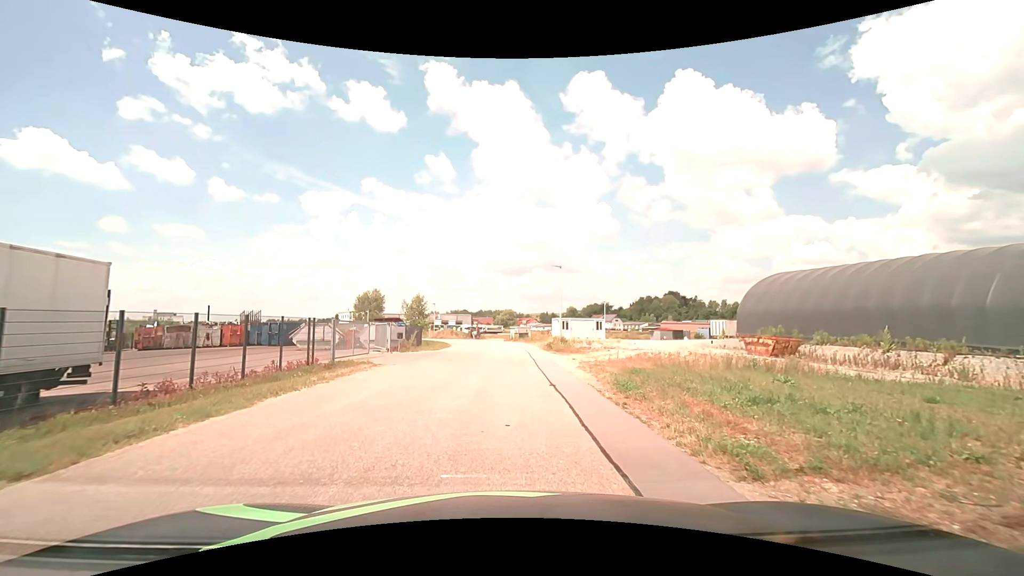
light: Day
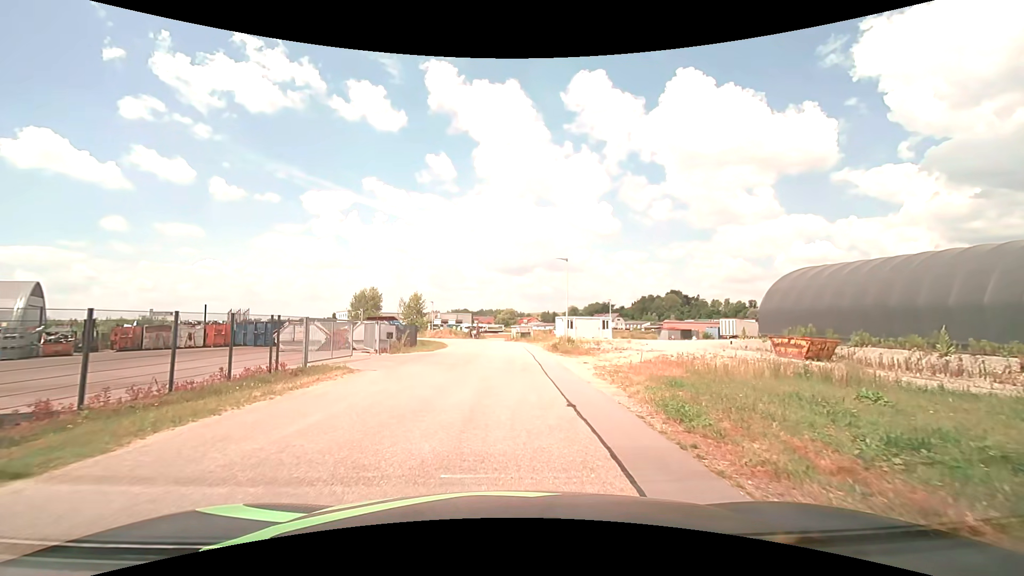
(0.0, +3.4) m; 0°
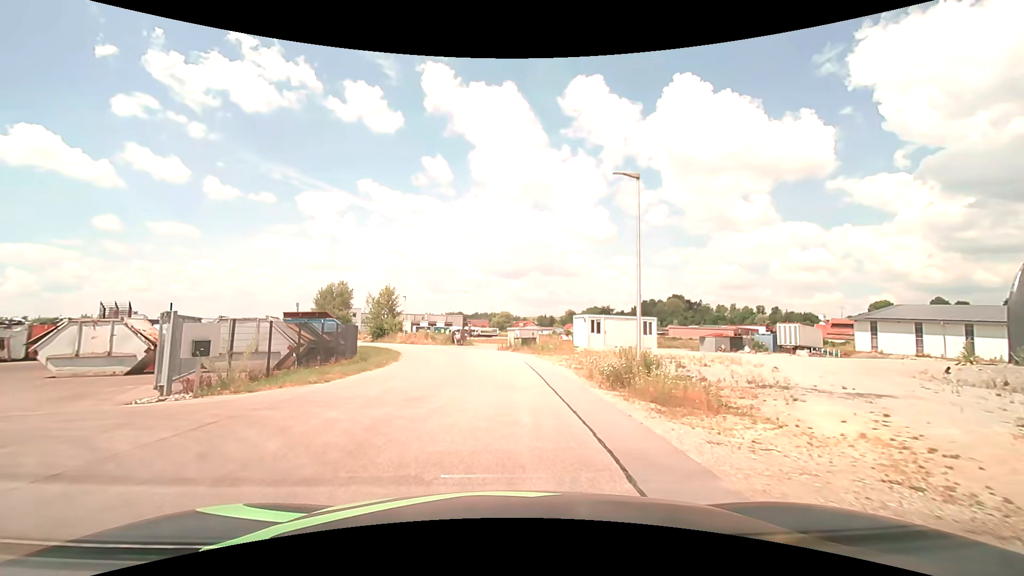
(+0.2, +19.4) m; +1°
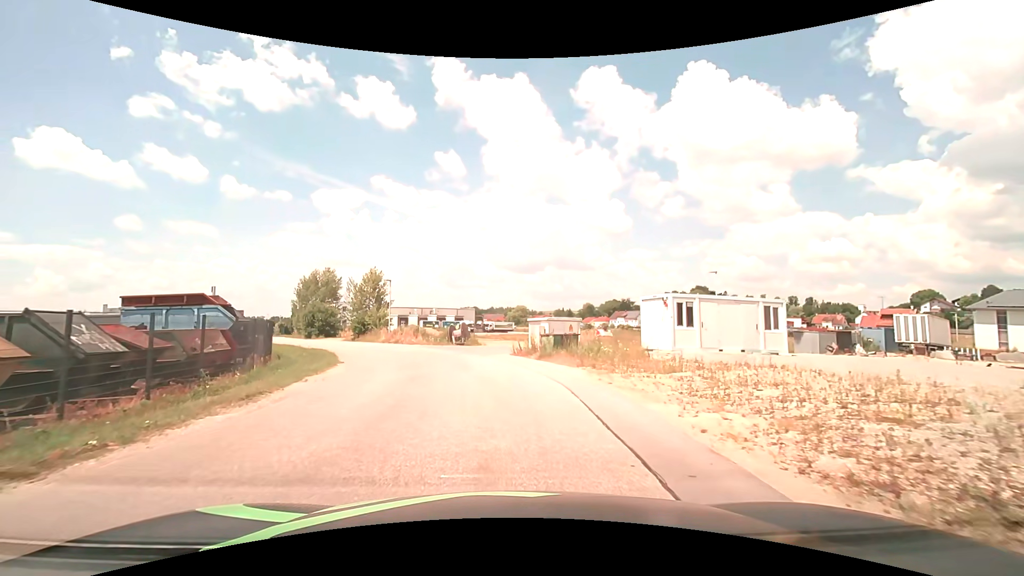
(-0.1, +16.2) m; -2°
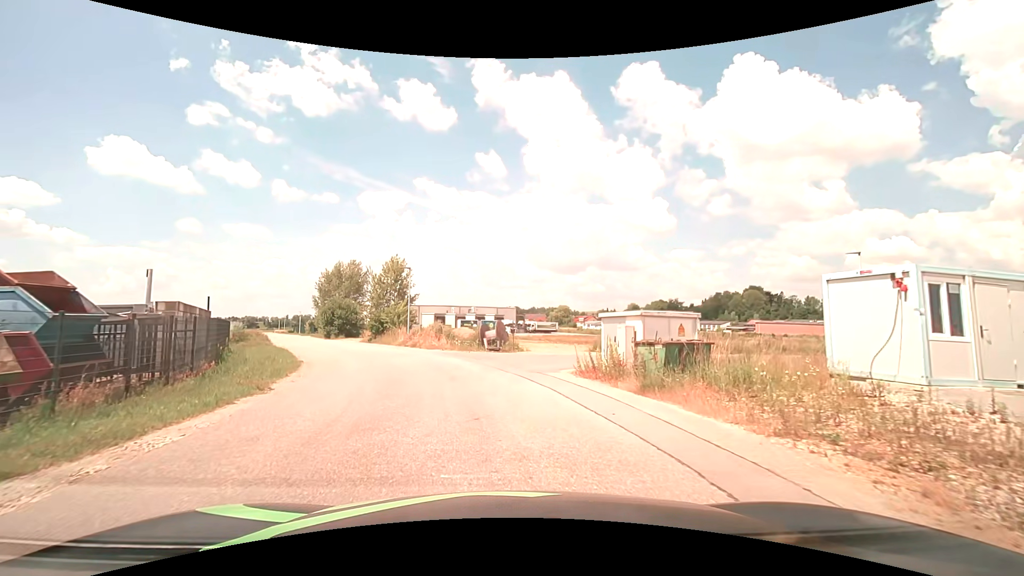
(-0.3, +10.4) m; -5°
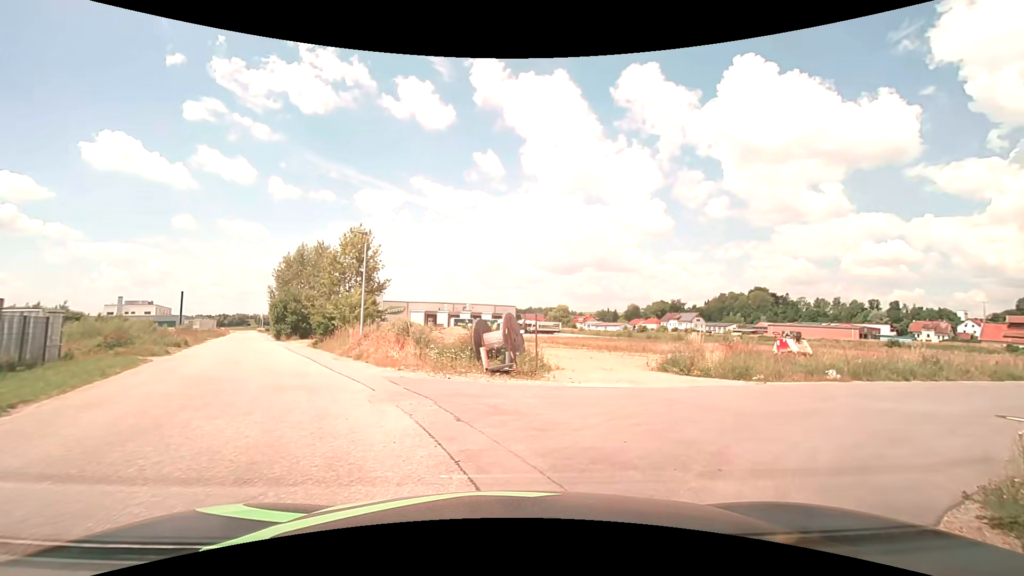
(-0.6, +14.1) m; +1°
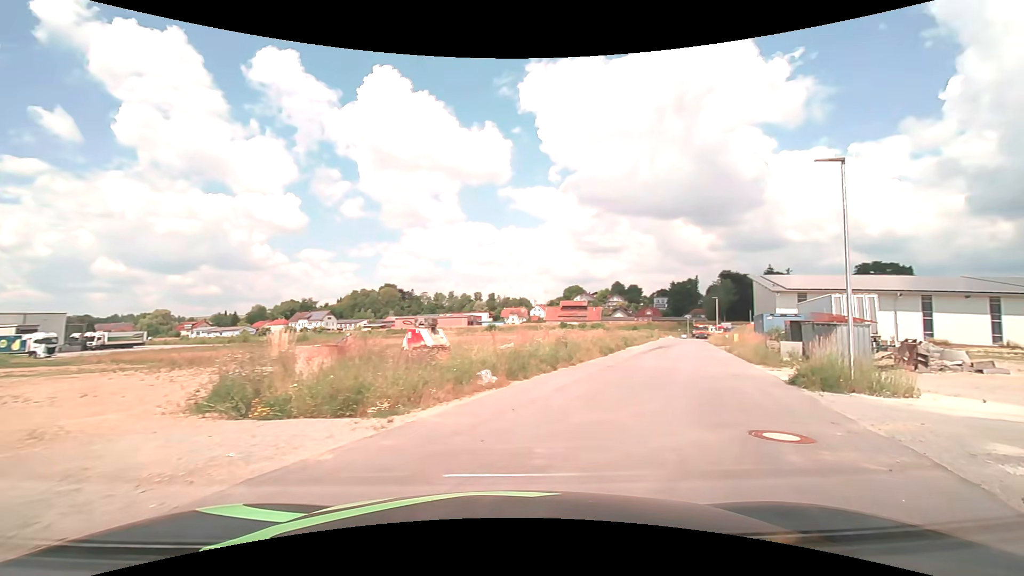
(+3.1, +8.8) m; +39°
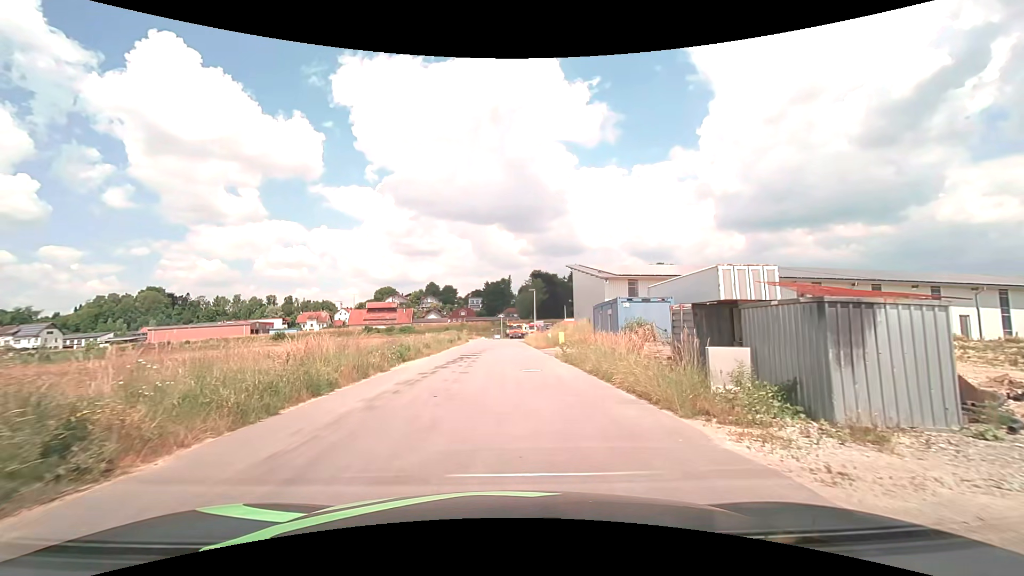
(+5.4, +16.2) m; +22°
